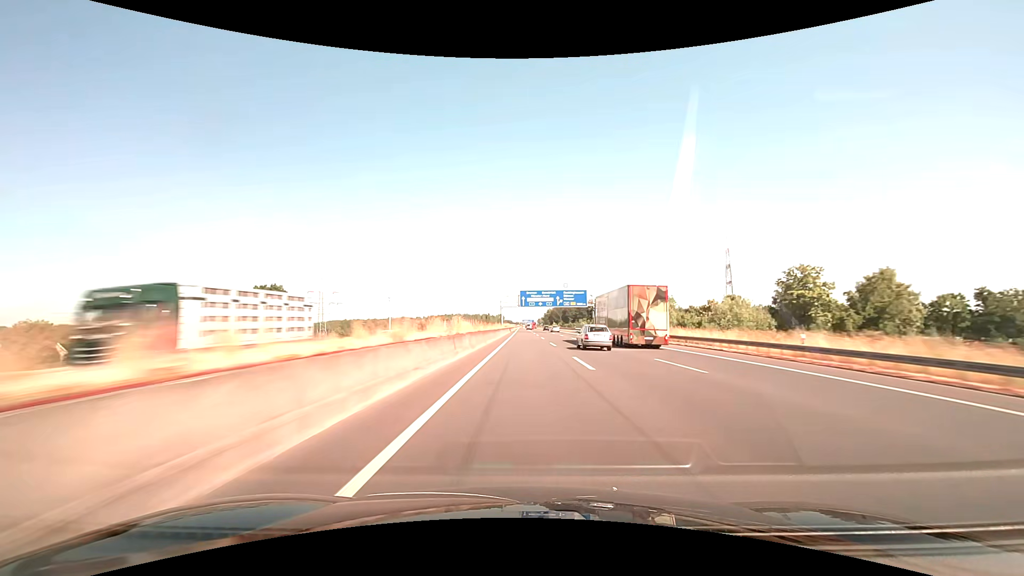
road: motorway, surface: asphalt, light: Day
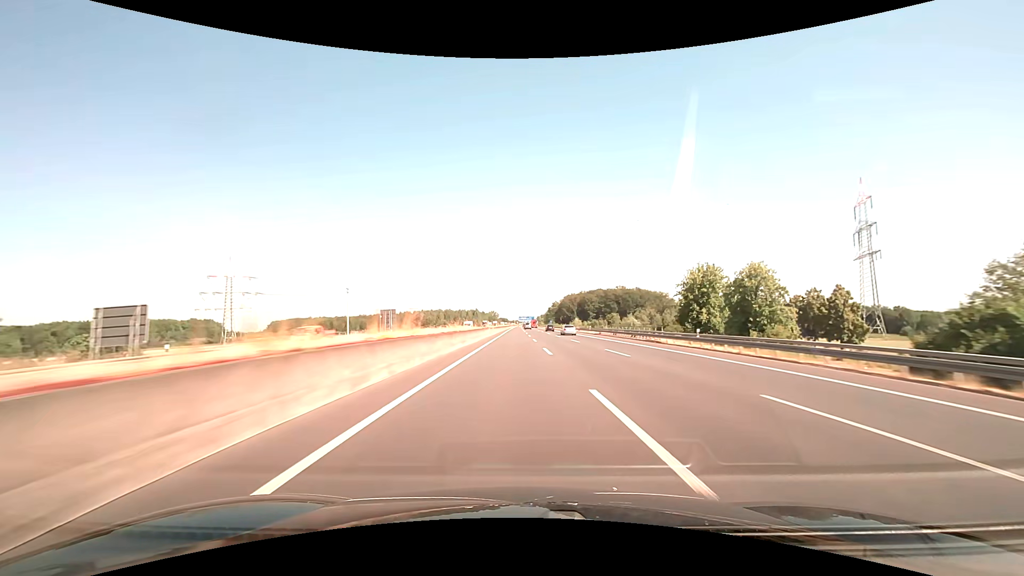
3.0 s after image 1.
(+0.1, +138.4) m; 0°
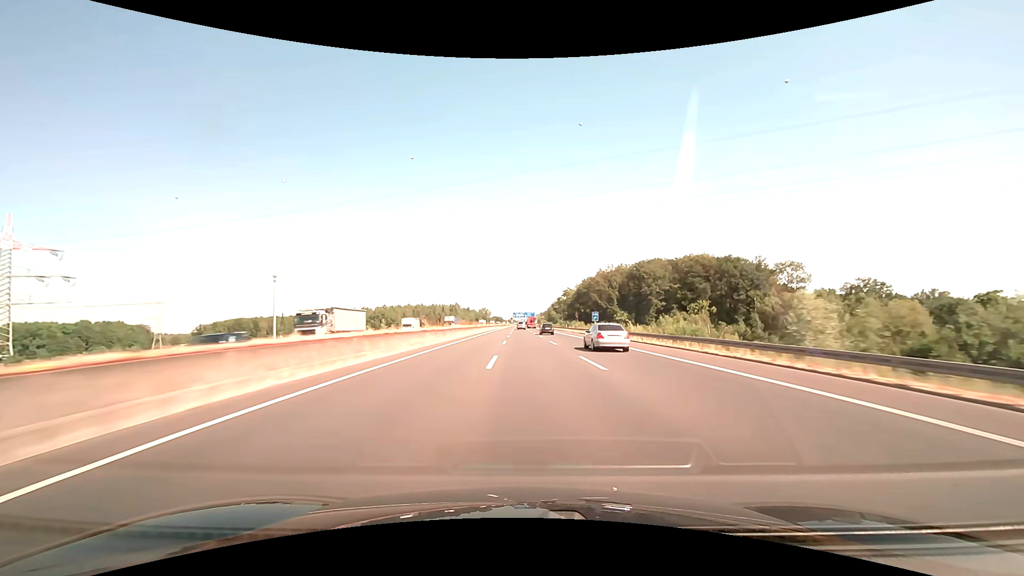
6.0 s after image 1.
(+0.7, +135.2) m; 0°
(0, +10) (0, +20) (0, +30) (0, +40) (0, +50) (0, +60) (0, +70) (0, +80) (-1, +90) (-1, +100) m
